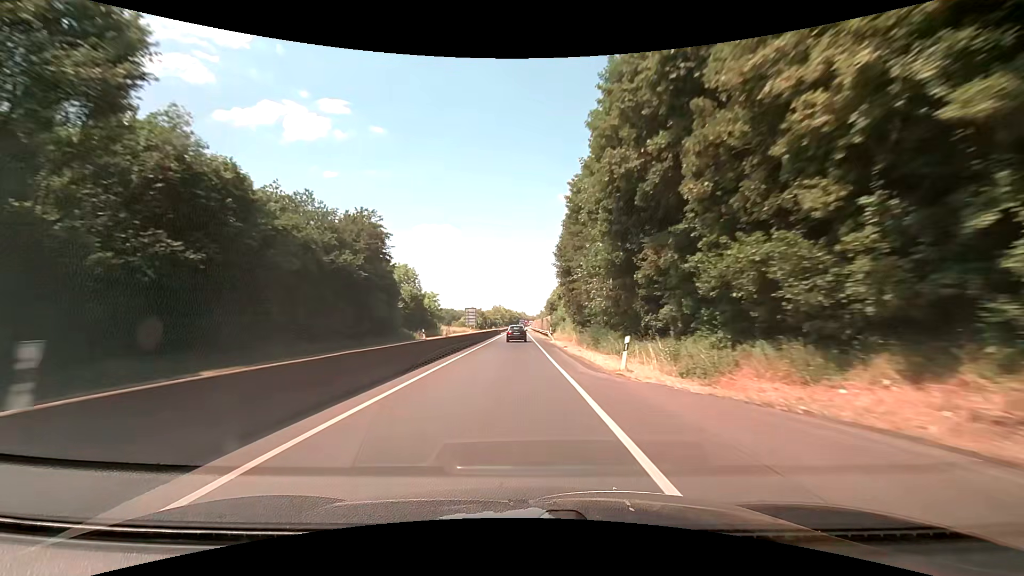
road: trunk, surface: asphalt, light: Day
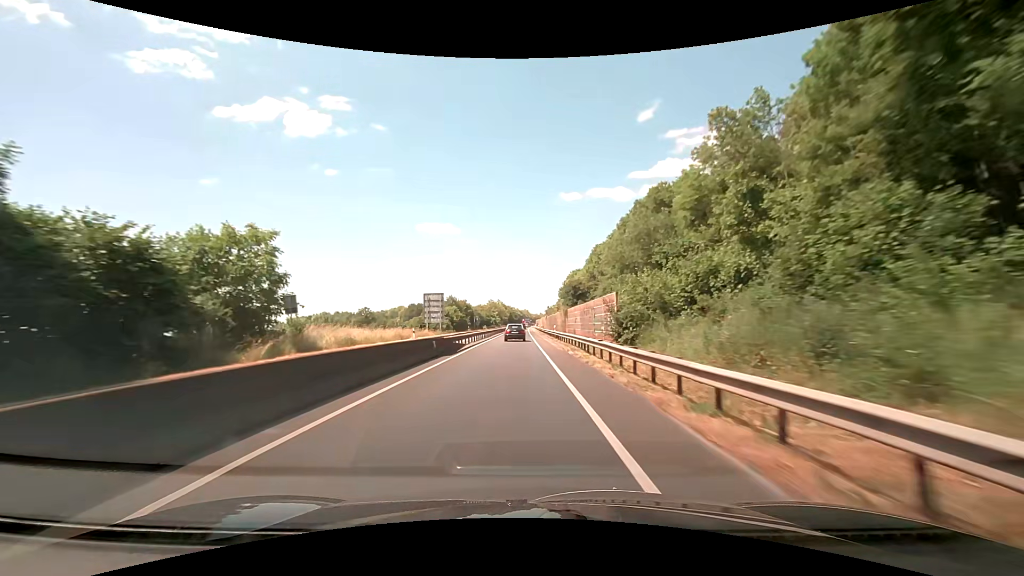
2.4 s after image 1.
(-0.4, +56.1) m; 0°
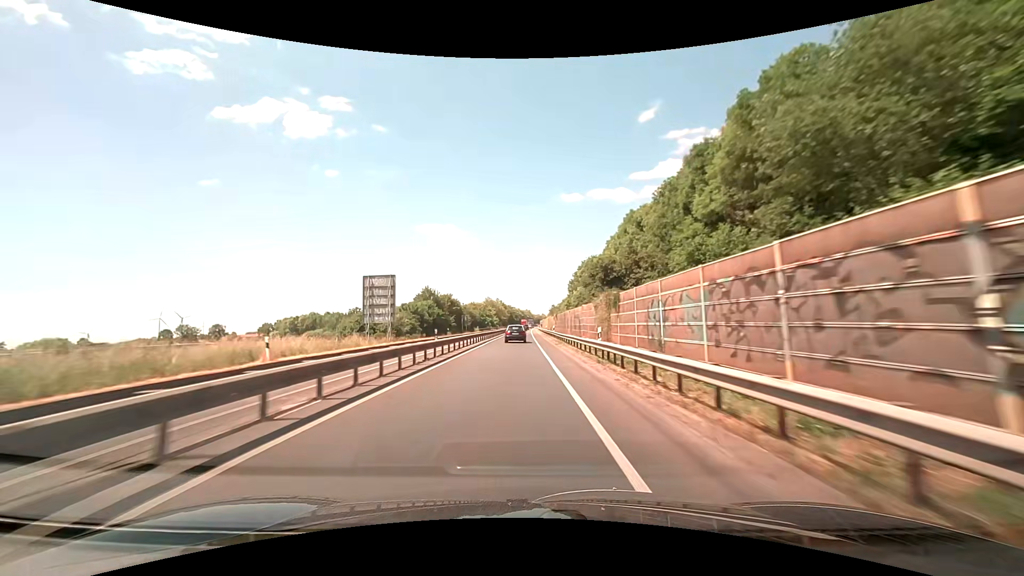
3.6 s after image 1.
(-0.1, +28.1) m; 0°
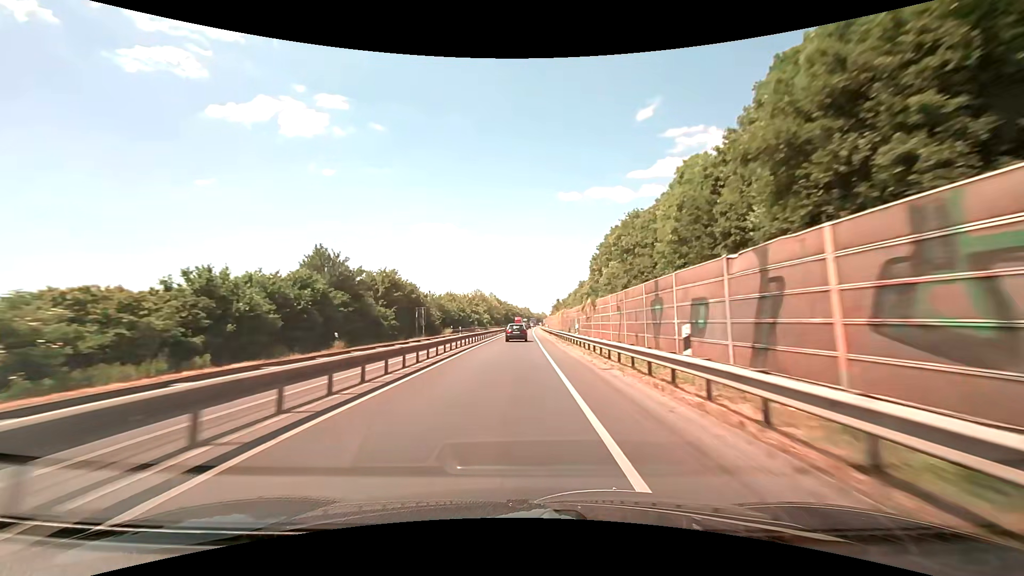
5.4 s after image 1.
(+0.1, +41.6) m; 0°
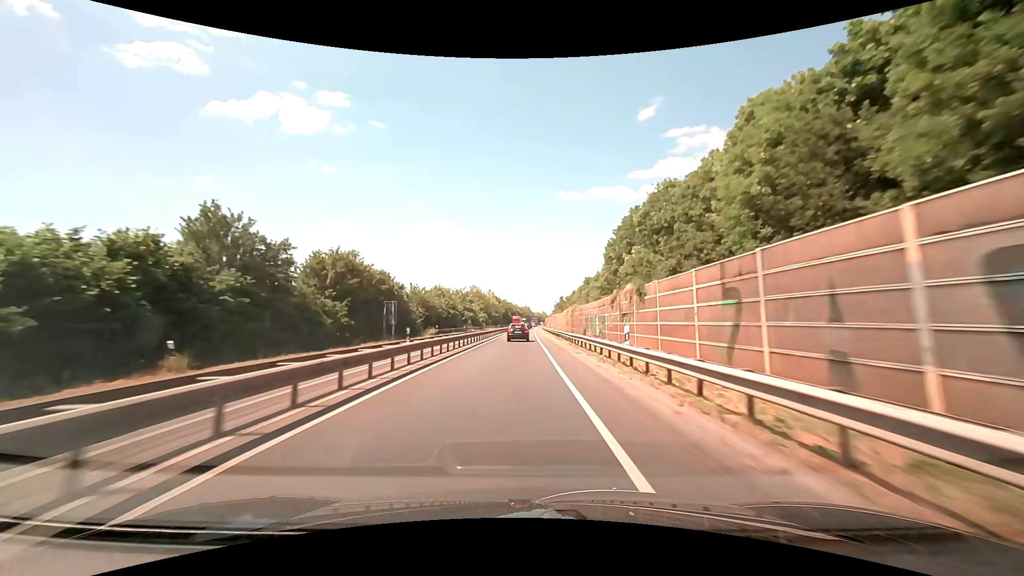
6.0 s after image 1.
(0.0, +13.6) m; 0°
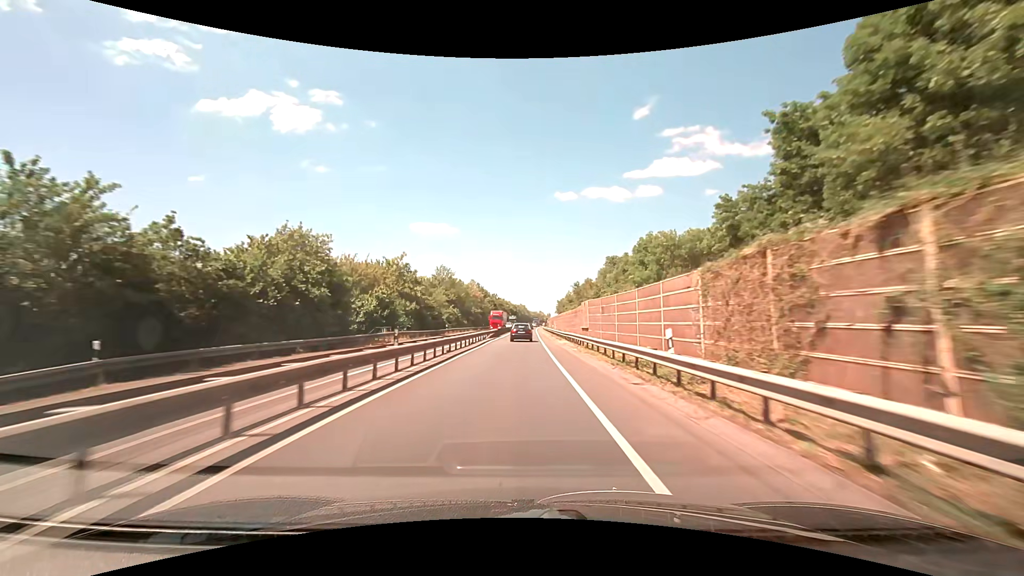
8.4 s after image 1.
(+0.3, +52.0) m; 0°
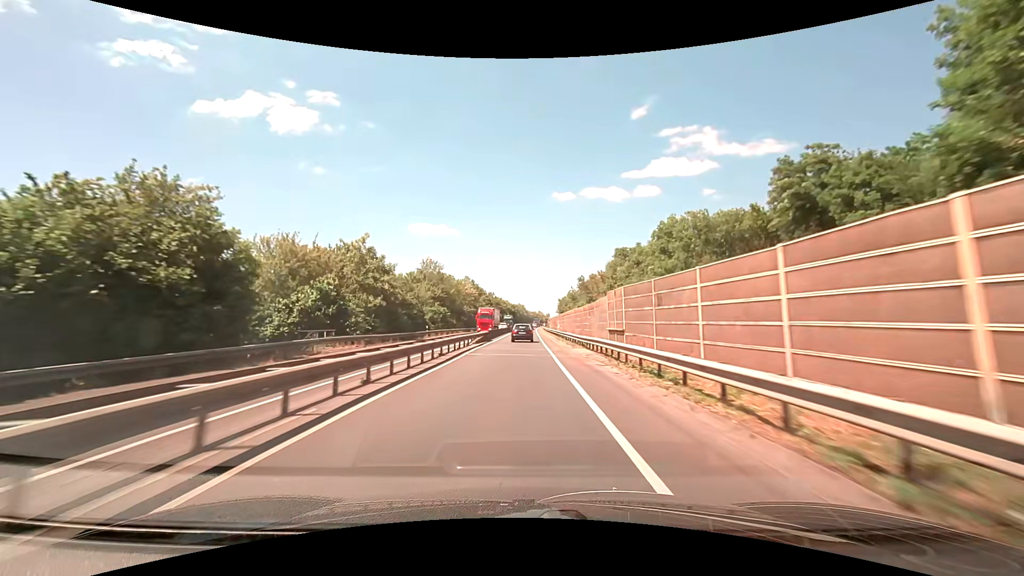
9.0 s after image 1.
(0.0, +12.6) m; 0°
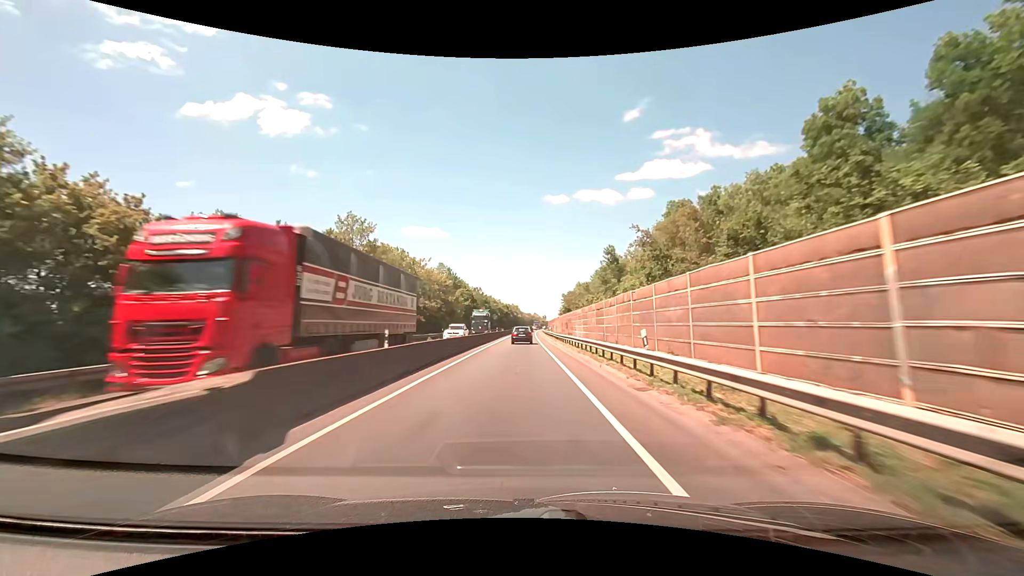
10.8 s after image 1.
(+0.2, +37.5) m; +1°
(0, +10) (0, +20) (0, +30) (0, +40) (0, +50) (0, +60) (0, +70) (0, +80) (+1, +90) (+1, +100) m
